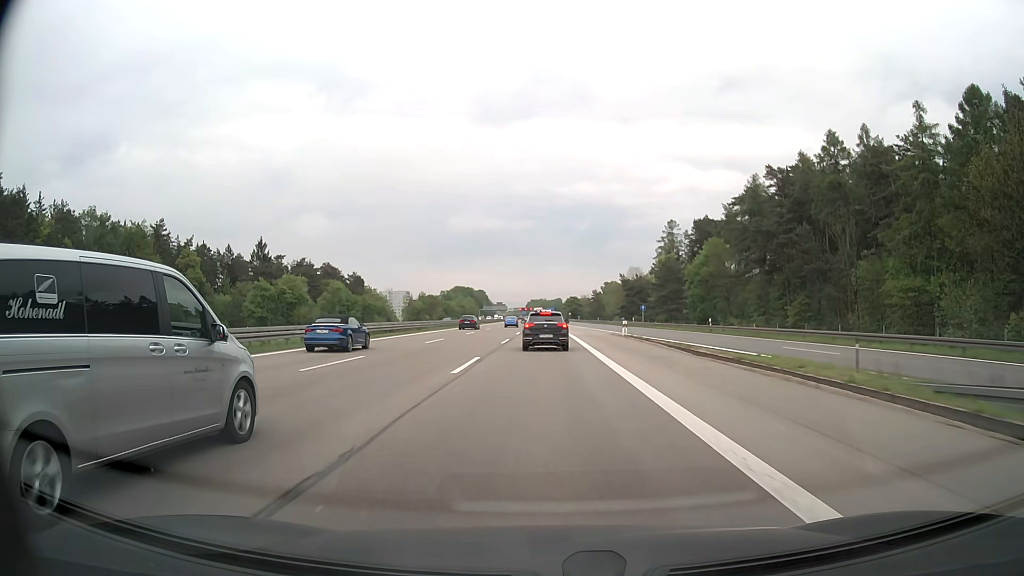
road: motorway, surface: asphalt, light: Day
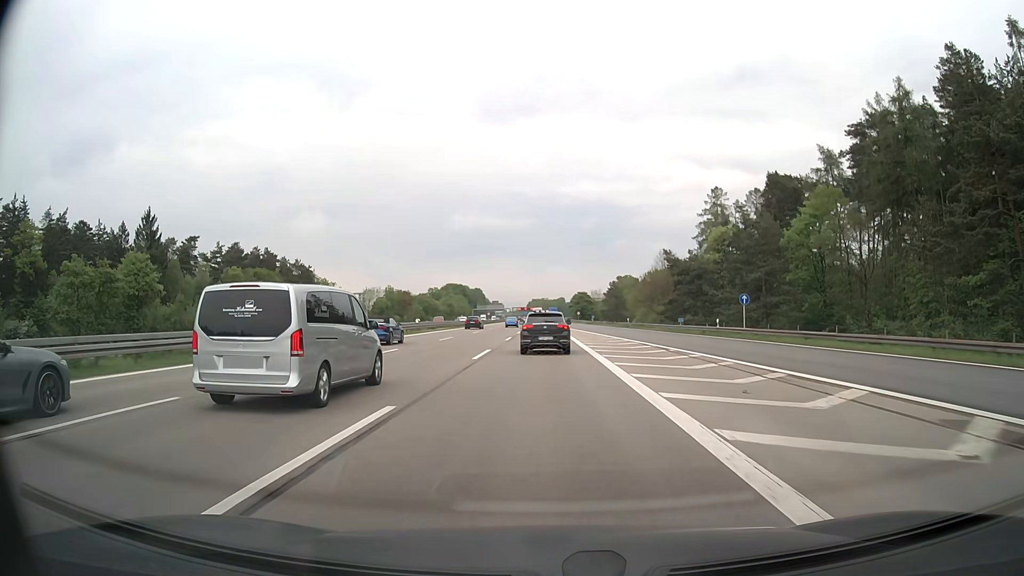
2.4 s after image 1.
(0.0, +48.2) m; 0°
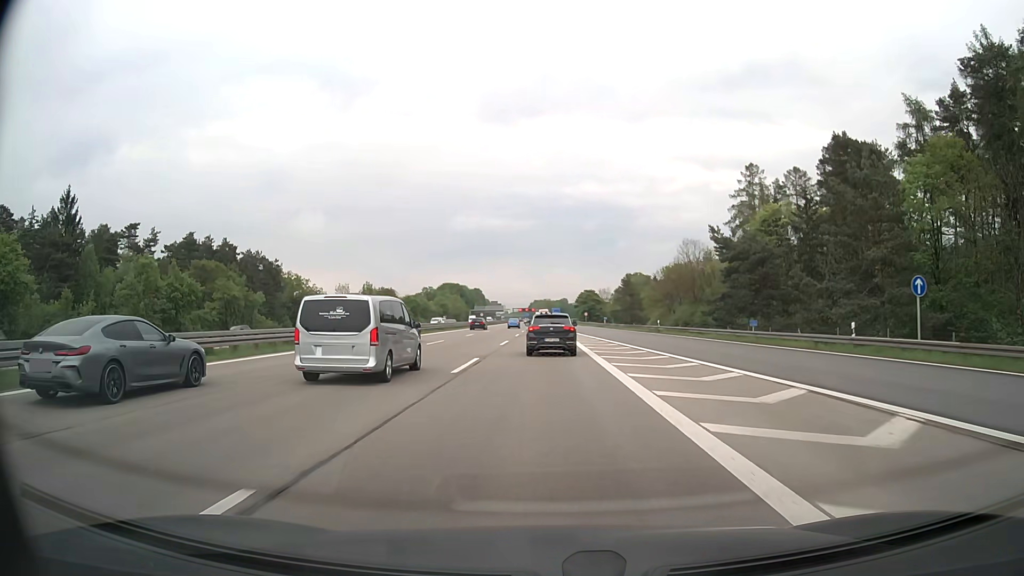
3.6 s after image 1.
(0.0, +23.0) m; 0°
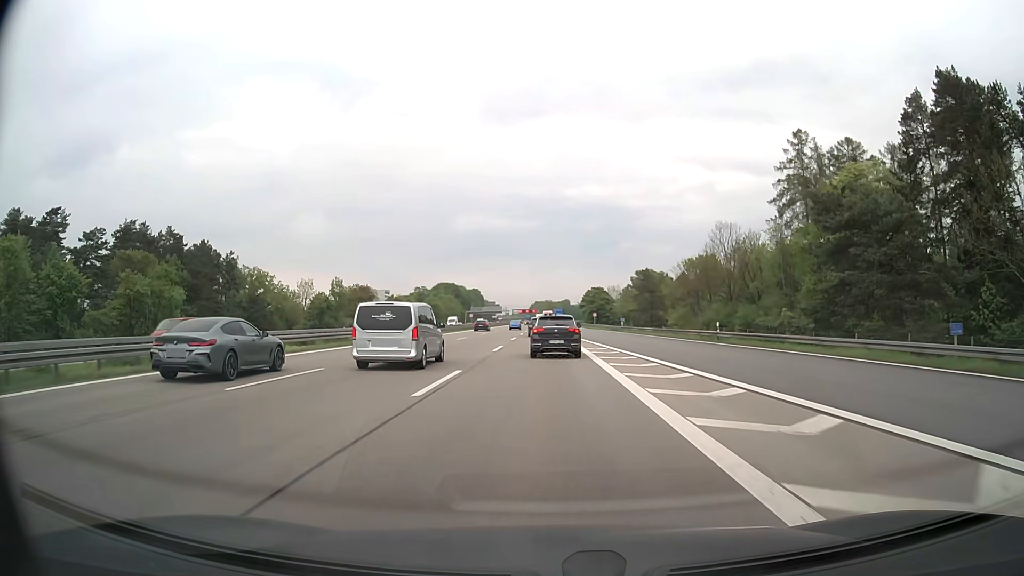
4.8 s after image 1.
(0.0, +23.0) m; 0°
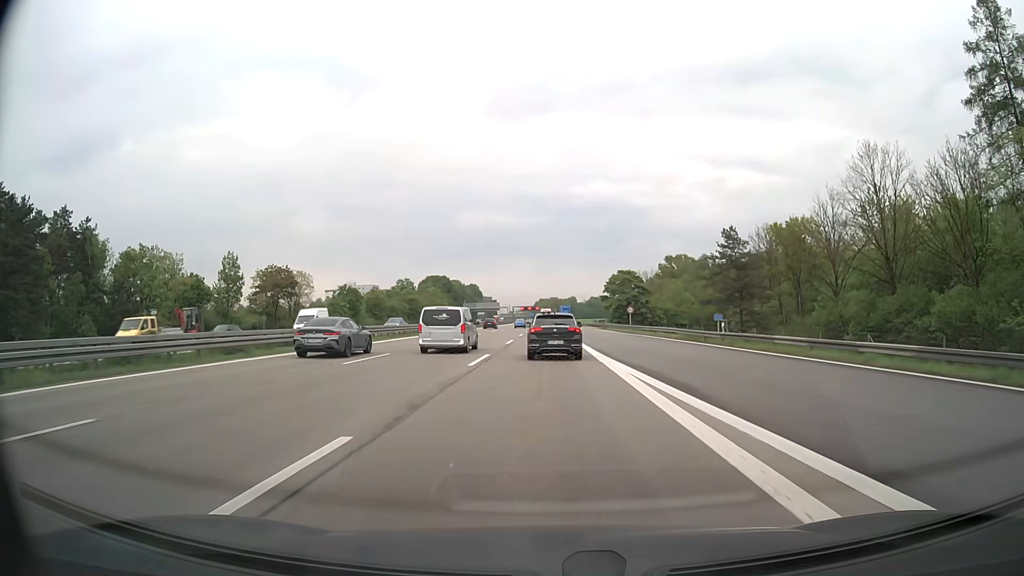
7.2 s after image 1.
(-0.3, +46.6) m; -1°
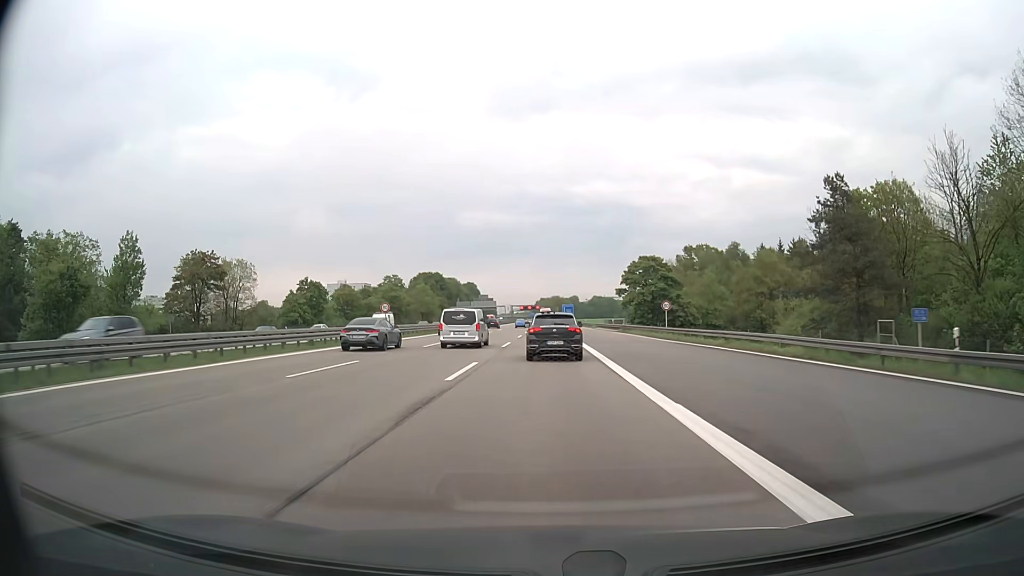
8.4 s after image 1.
(0.0, +22.7) m; 0°
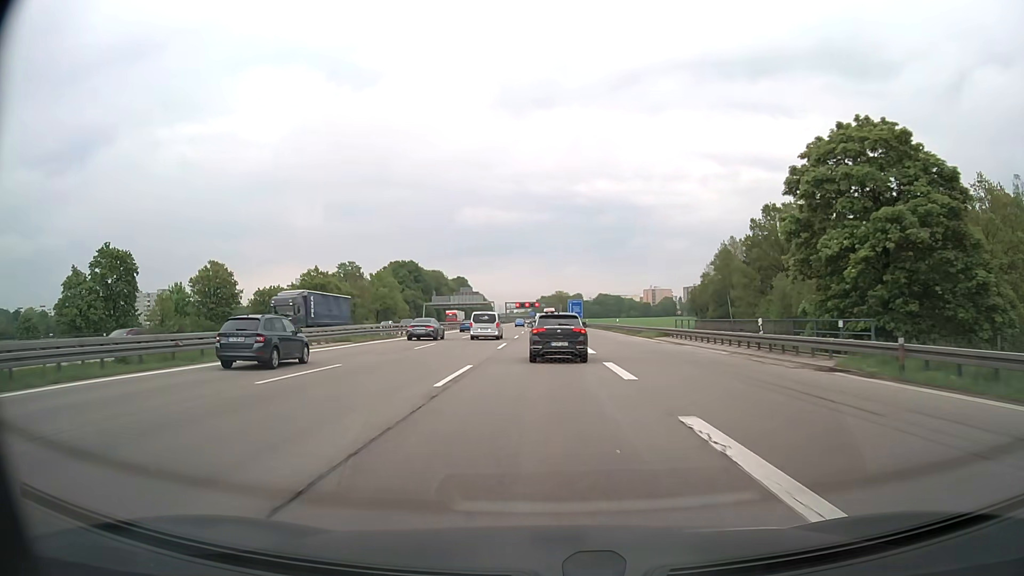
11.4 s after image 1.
(-0.1, +55.6) m; 0°
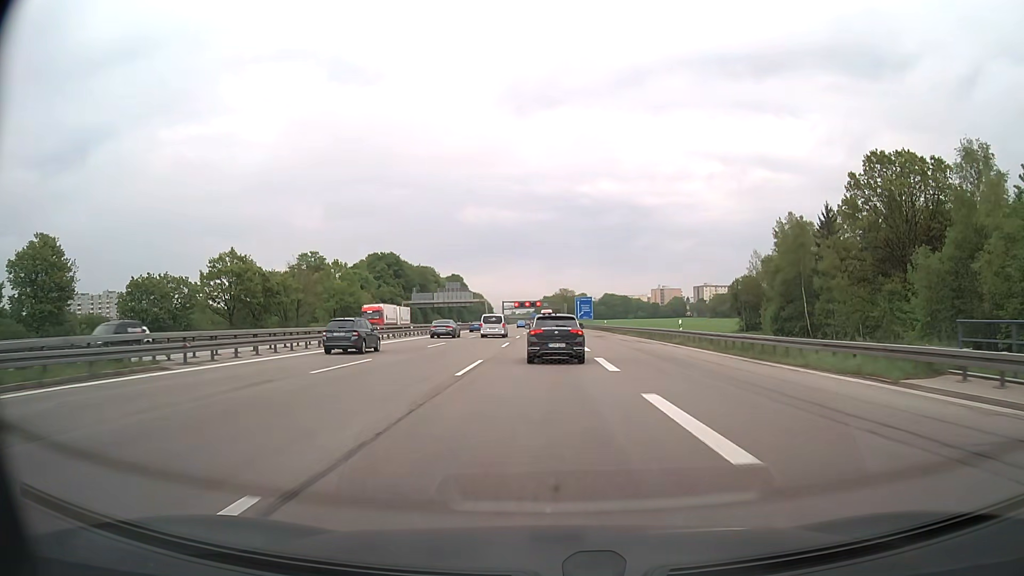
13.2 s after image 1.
(-0.1, +32.9) m; 0°
(0, +10) (0, +20) (0, +30) (0, +40) (0, +50) (0, +60) (0, +70) (0, +80) (0, +90) (0, +100) m
